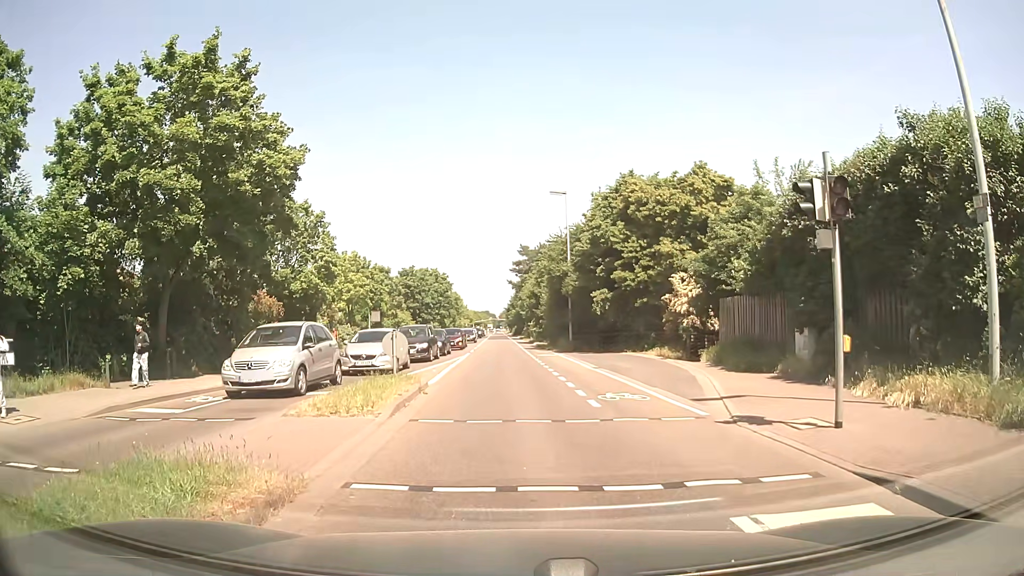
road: secondary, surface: asphalt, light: Day
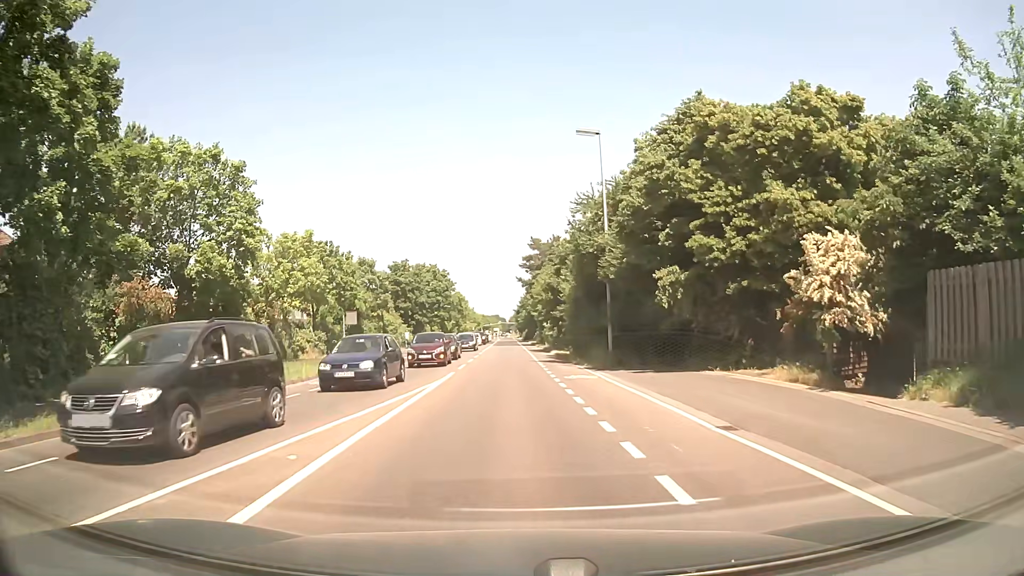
(-0.1, +15.0) m; 0°
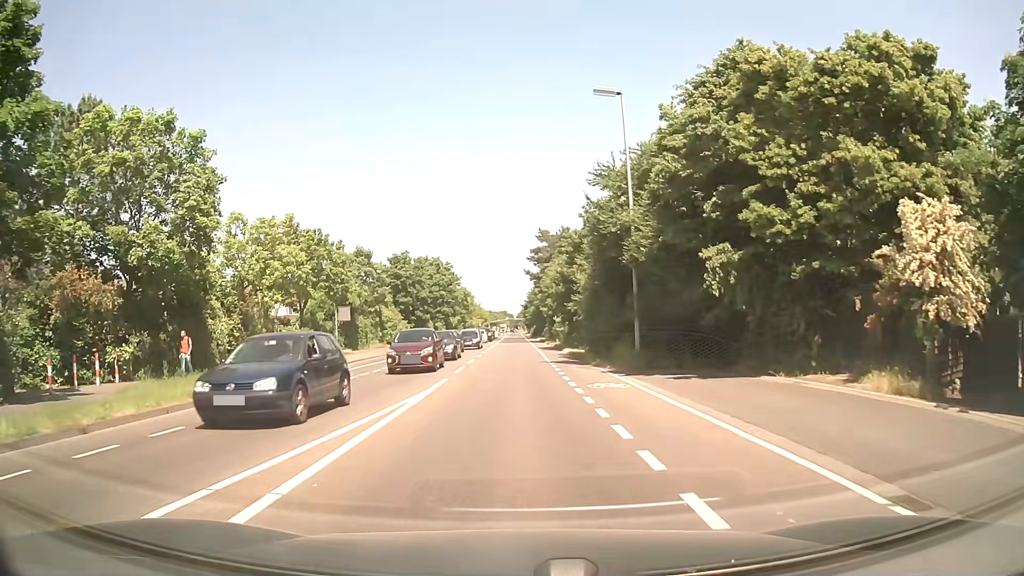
(-0.1, +4.9) m; 0°
(0, +10) (0, +20) (-1, +30) (-1, +40) (-1, +50) (-1, +60) (-2, +70) (-2, +80) (-2, +90) (-2, +100) m
